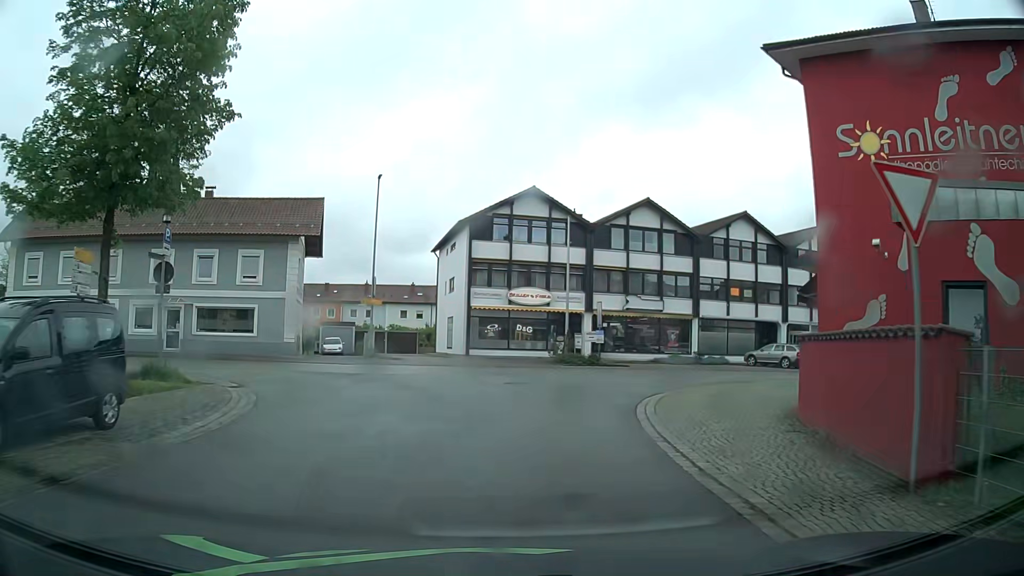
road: residential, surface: asphalt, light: Day
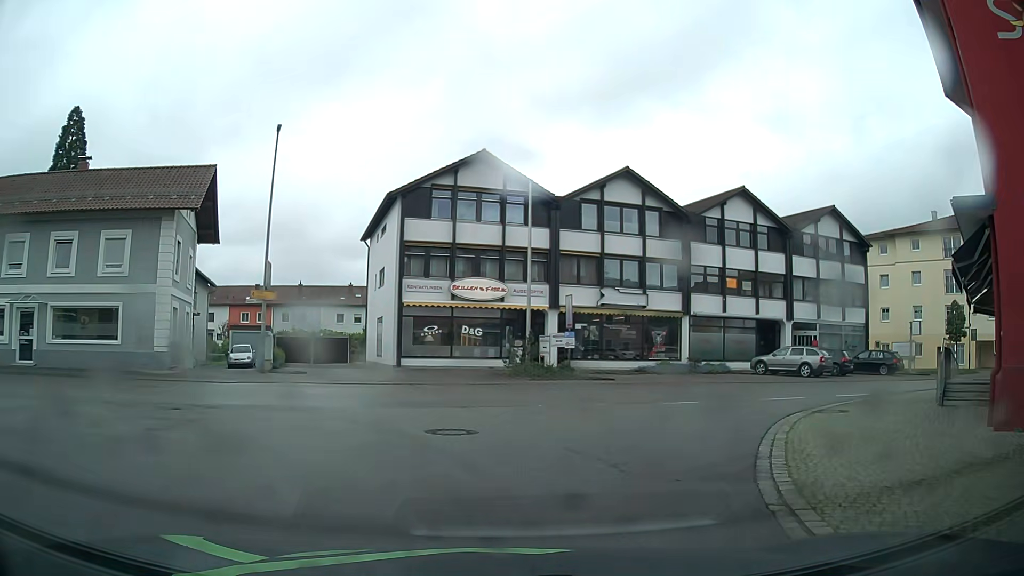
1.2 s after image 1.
(+0.4, +9.2) m; +4°
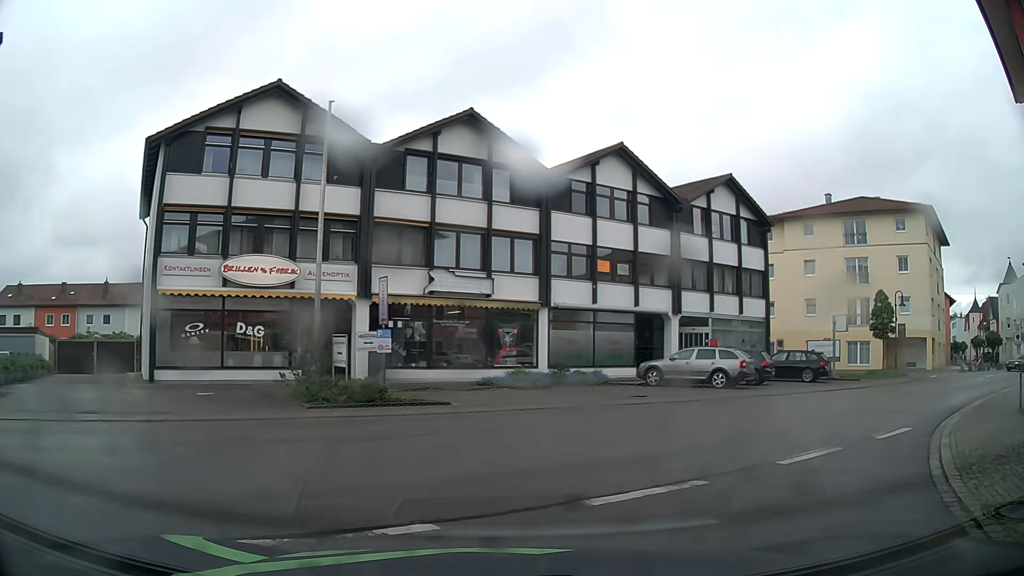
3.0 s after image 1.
(+1.0, +9.3) m; +15°
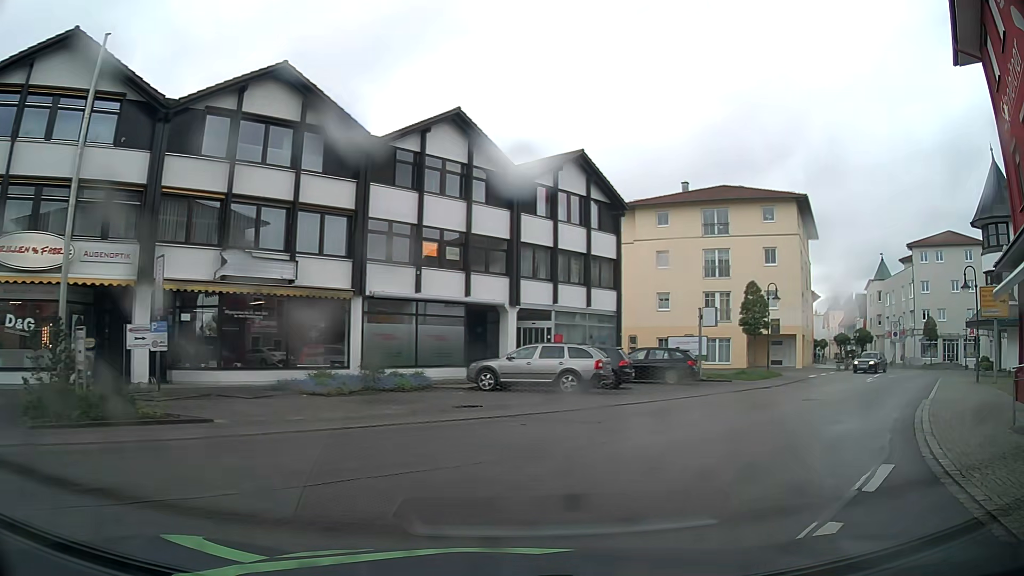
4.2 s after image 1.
(+0.5, +4.5) m; +15°
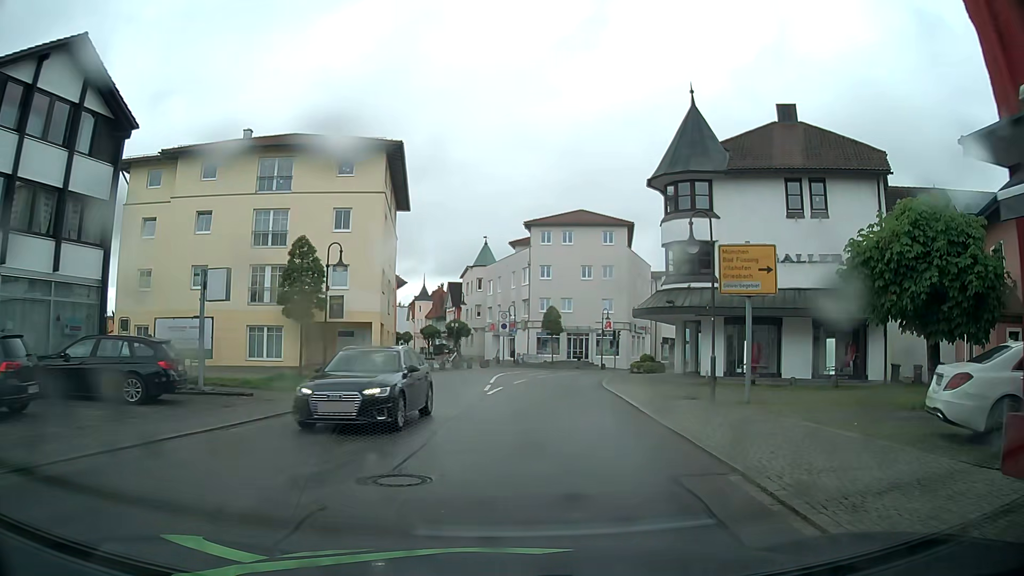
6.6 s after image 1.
(+4.2, +12.1) m; +35°
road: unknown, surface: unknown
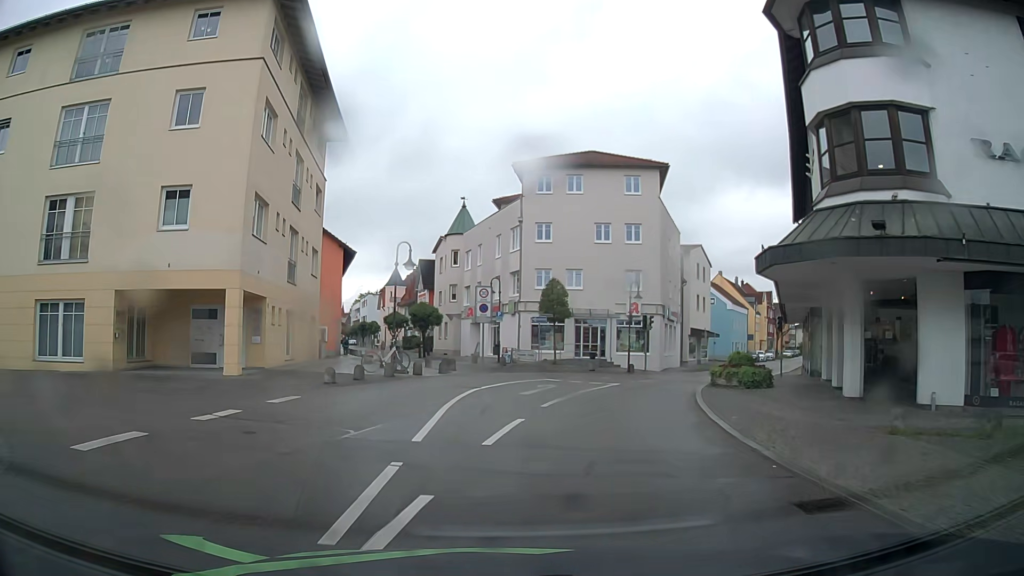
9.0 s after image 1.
(+0.3, +18.3) m; +1°
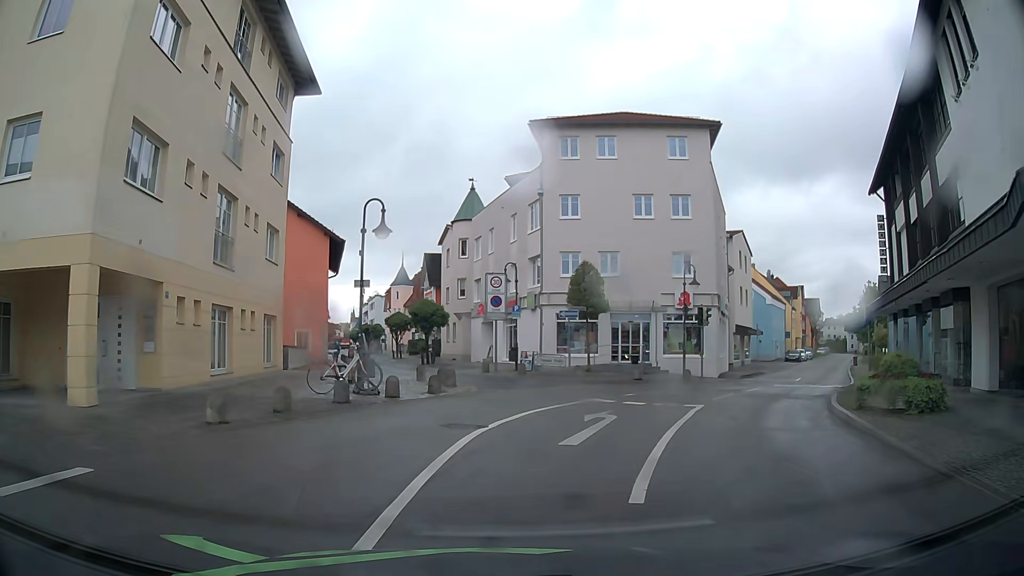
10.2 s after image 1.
(-0.1, +8.5) m; 0°
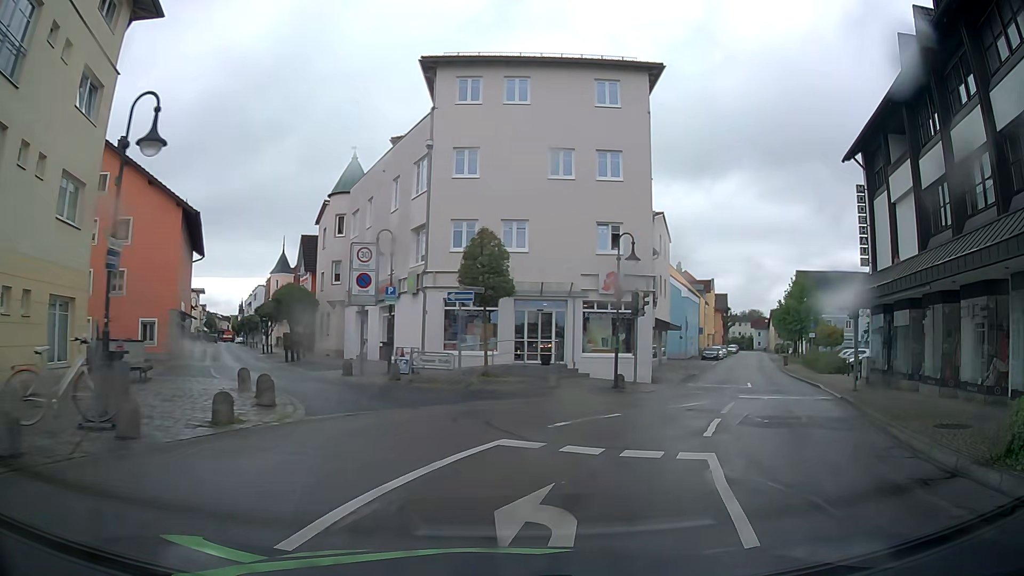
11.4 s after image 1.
(+0.1, +7.6) m; +7°
(+1, +10) (-4, +19) (-9, +27) (-13, +36) (-17, +45) (-21, +55) (-25, +64) (-29, +73) (-33, +82) (-37, +91) m
